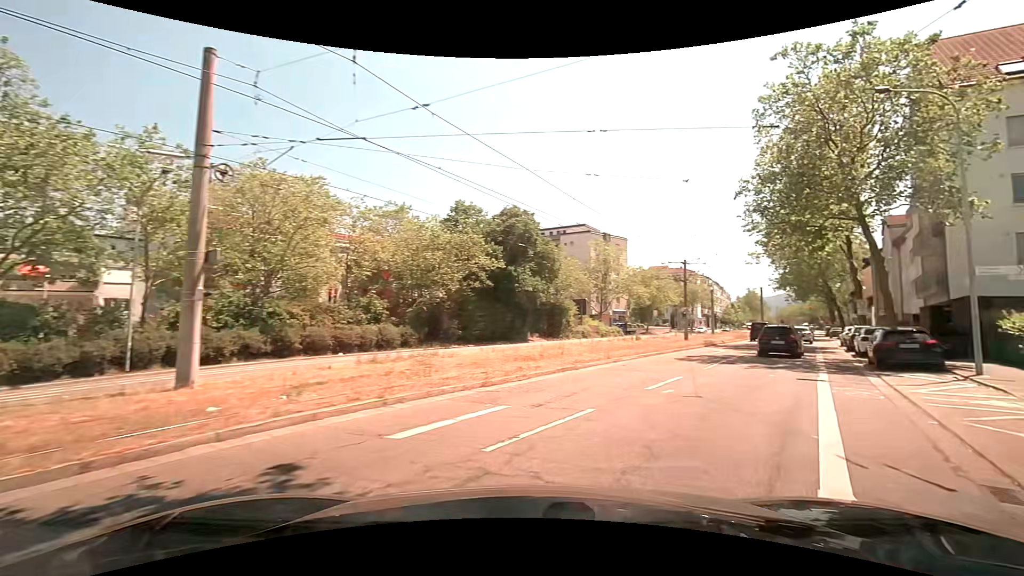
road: tertiary_link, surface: asphalt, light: Day
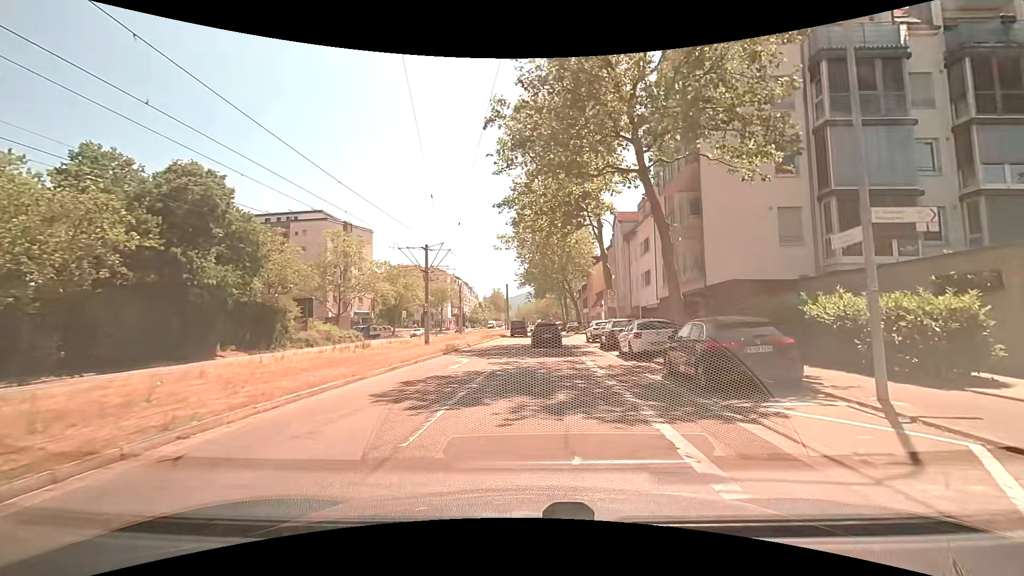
(+3.2, +10.4) m; +27°
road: tertiary
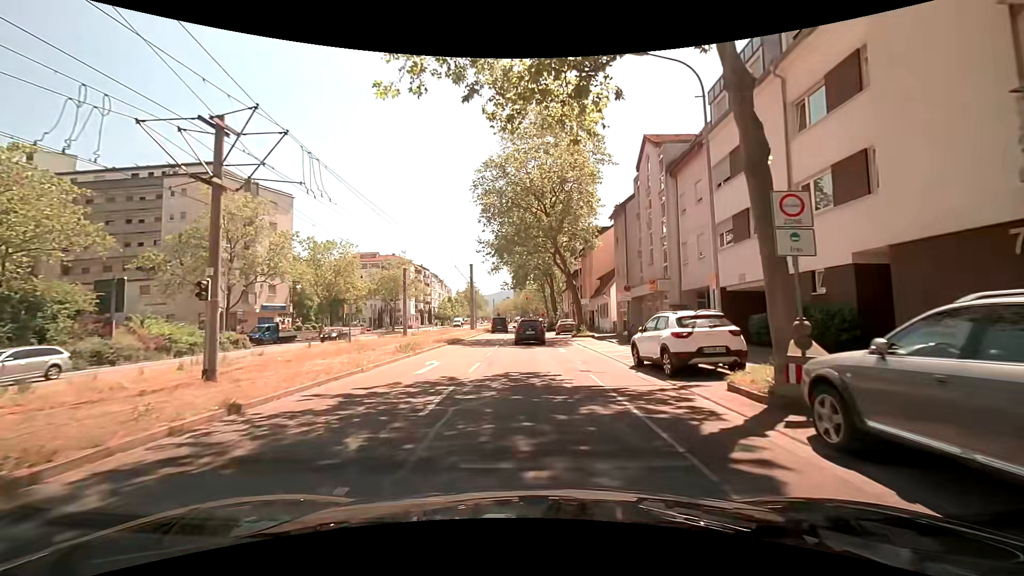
(+0.5, +22.7) m; +2°
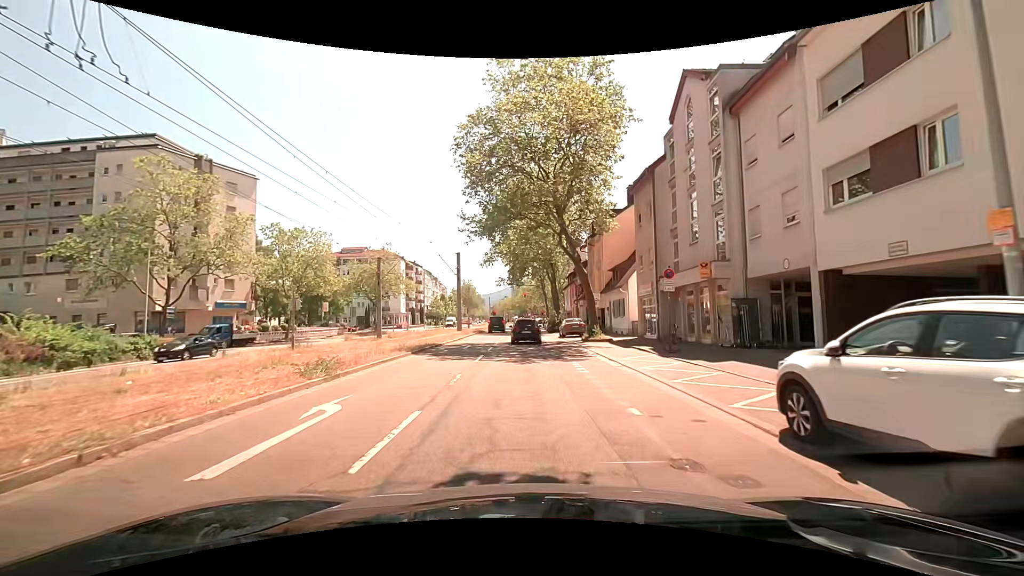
(0.0, +8.6) m; -1°
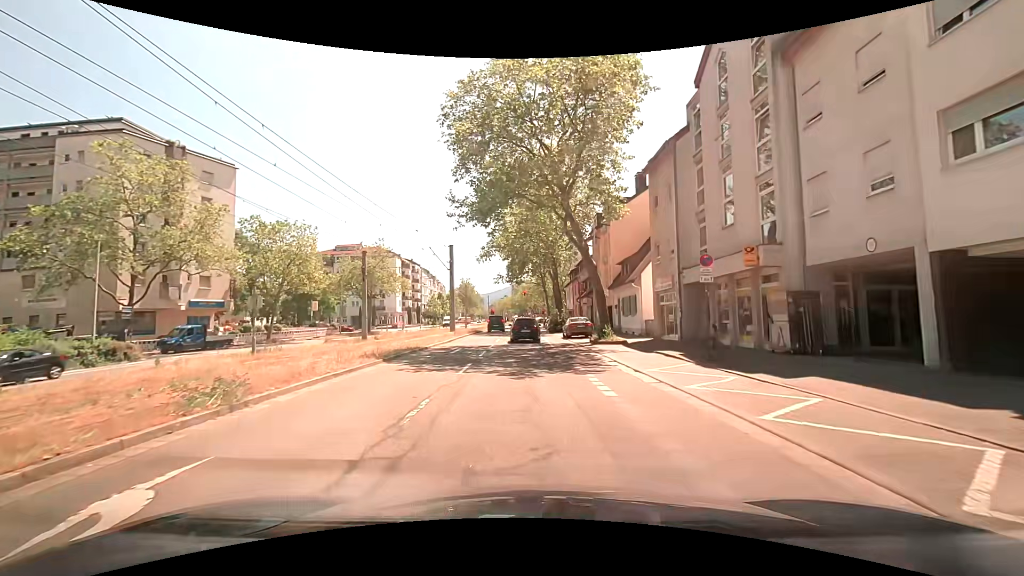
(+0.1, +4.1) m; +2°
